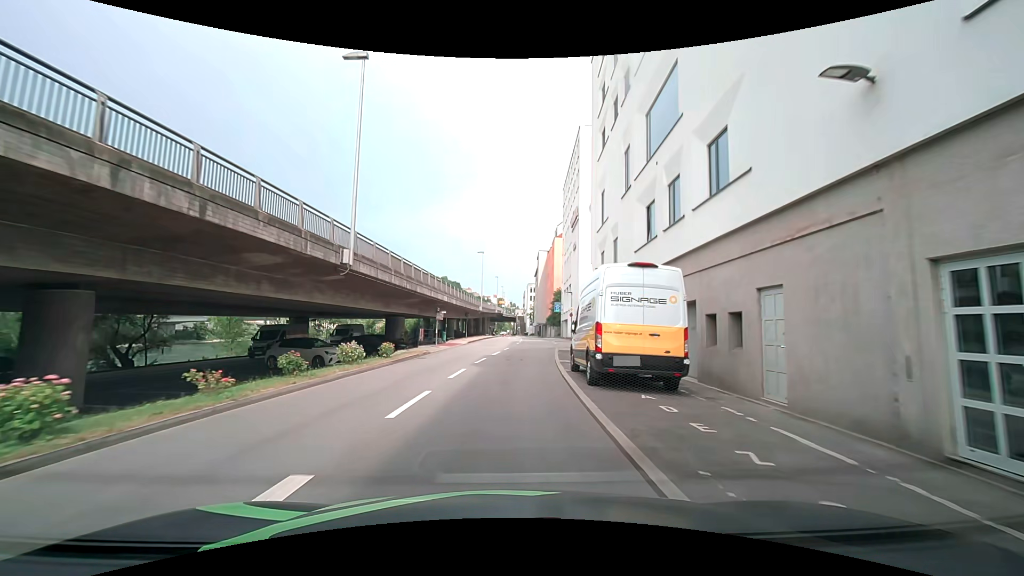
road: residential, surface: asphalt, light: Day
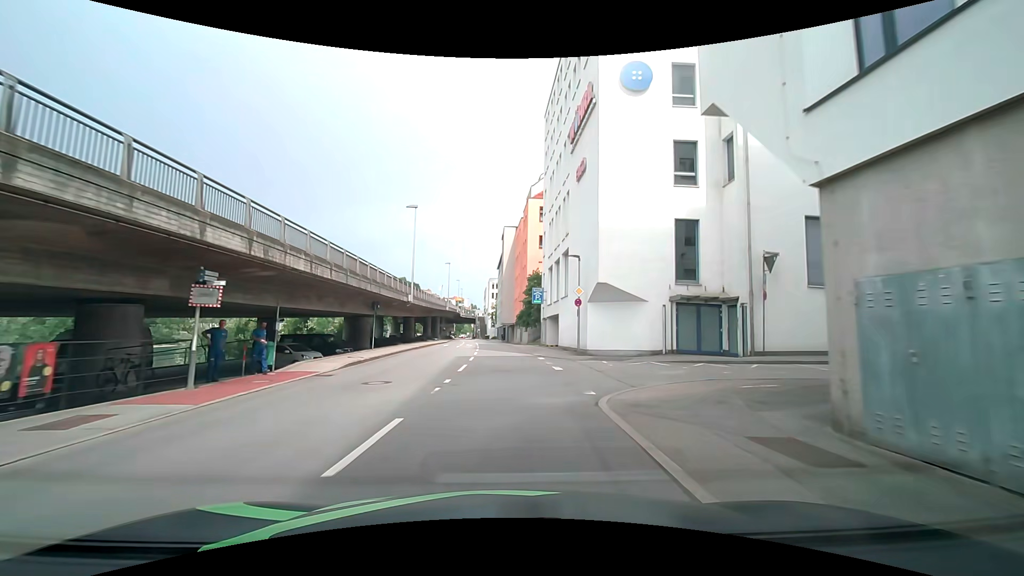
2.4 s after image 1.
(+0.7, +26.8) m; +3°
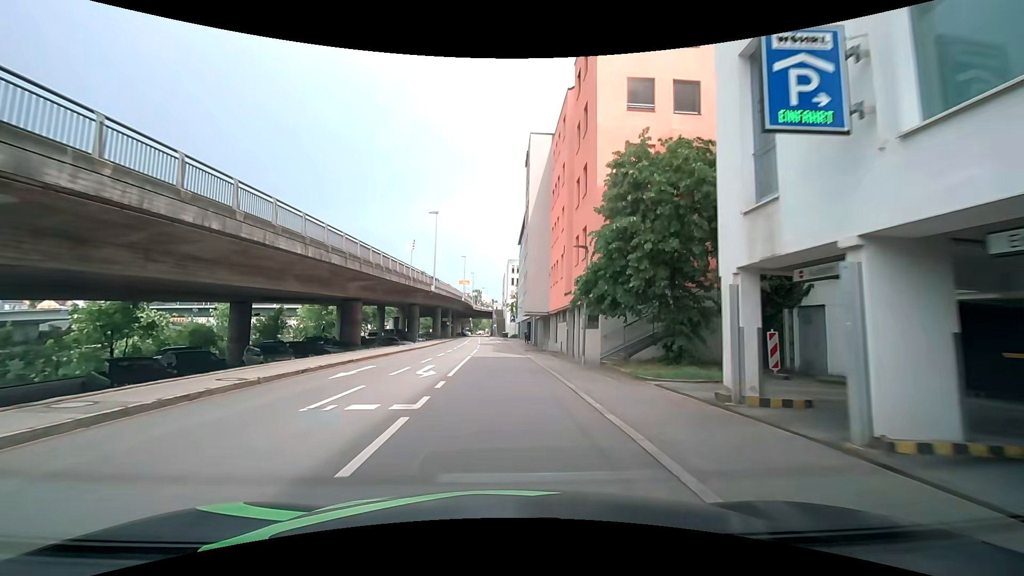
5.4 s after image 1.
(-0.5, +36.1) m; -2°
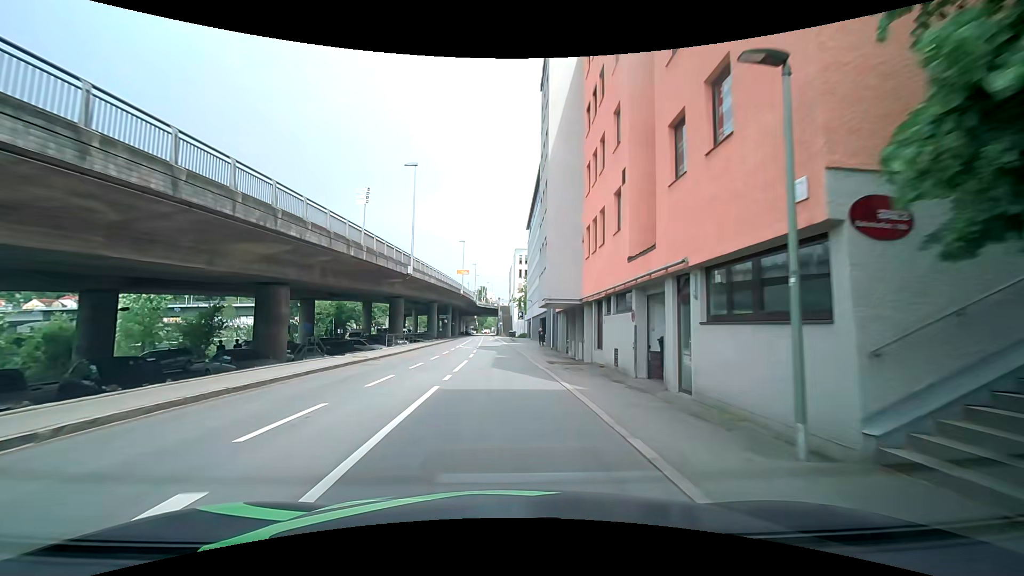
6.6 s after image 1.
(-0.1, +14.9) m; -2°
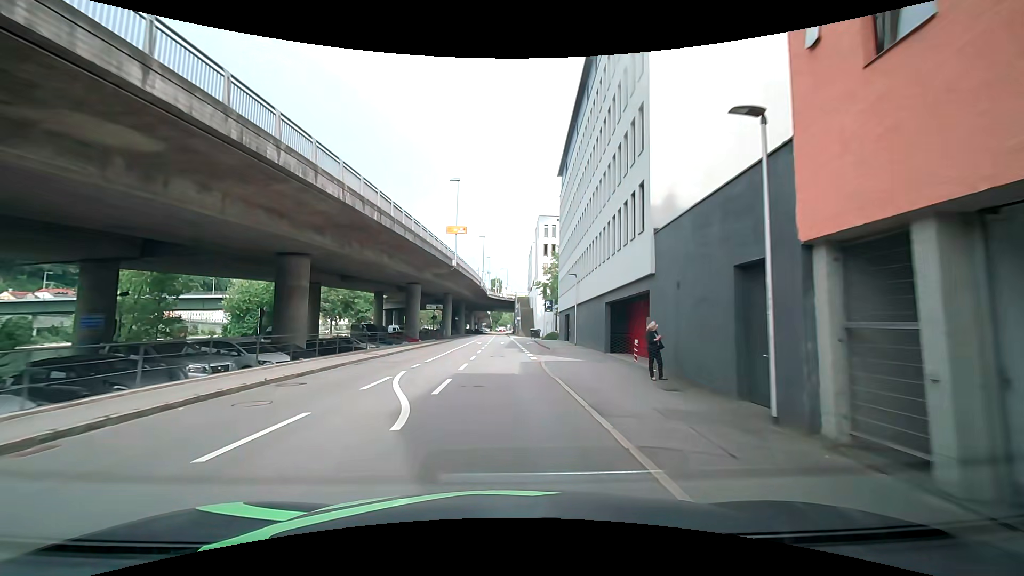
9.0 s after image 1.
(-0.2, +31.1) m; -1°
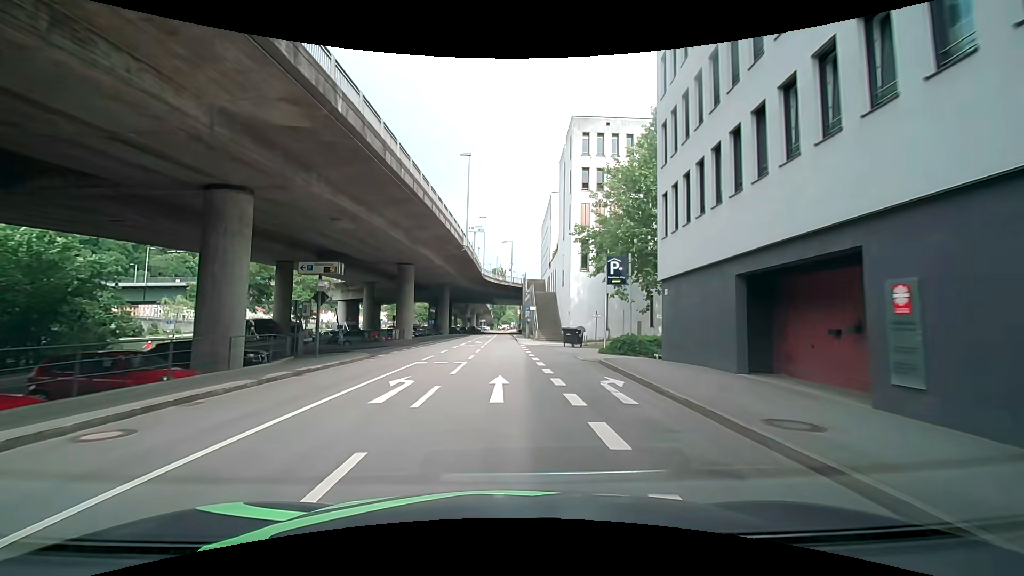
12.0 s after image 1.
(0.0, +37.9) m; 0°
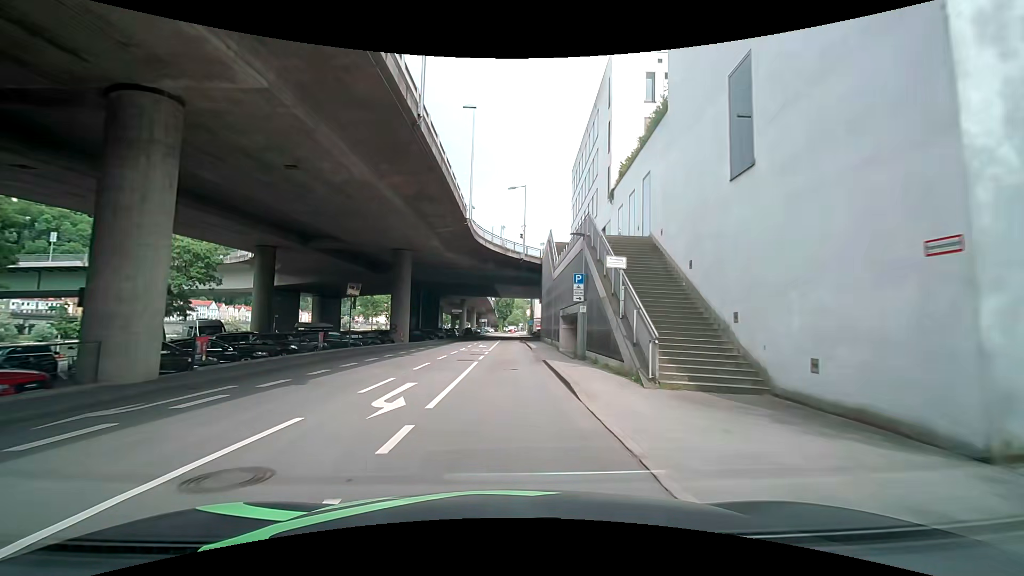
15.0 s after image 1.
(-0.7, +36.0) m; -2°
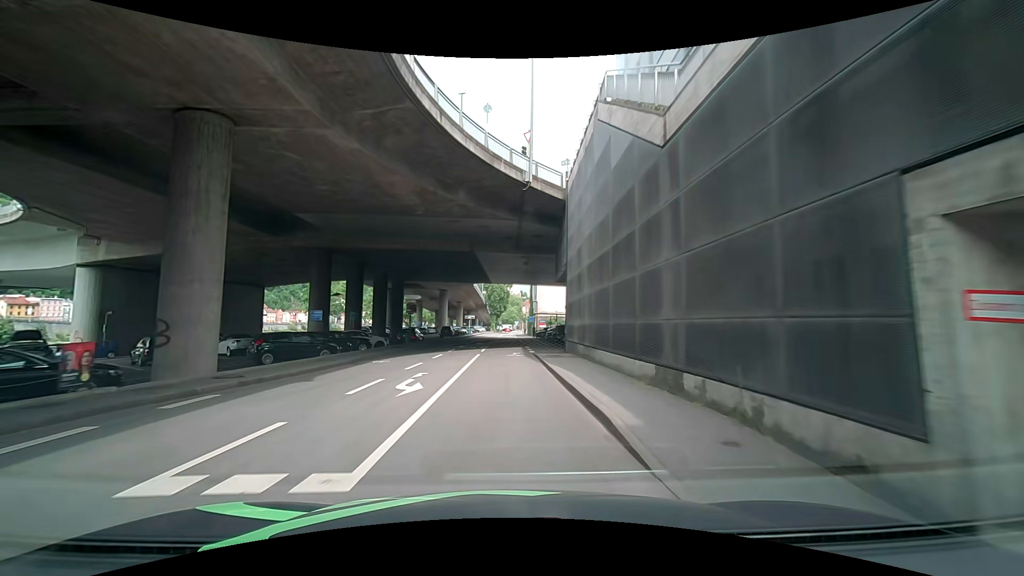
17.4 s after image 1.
(+0.3, +27.5) m; +1°
(0, +10) (0, +20) (0, +30) (0, +40) (0, +50) (0, +60) (0, +70) (0, +80) (0, +90) (0, +100) m
